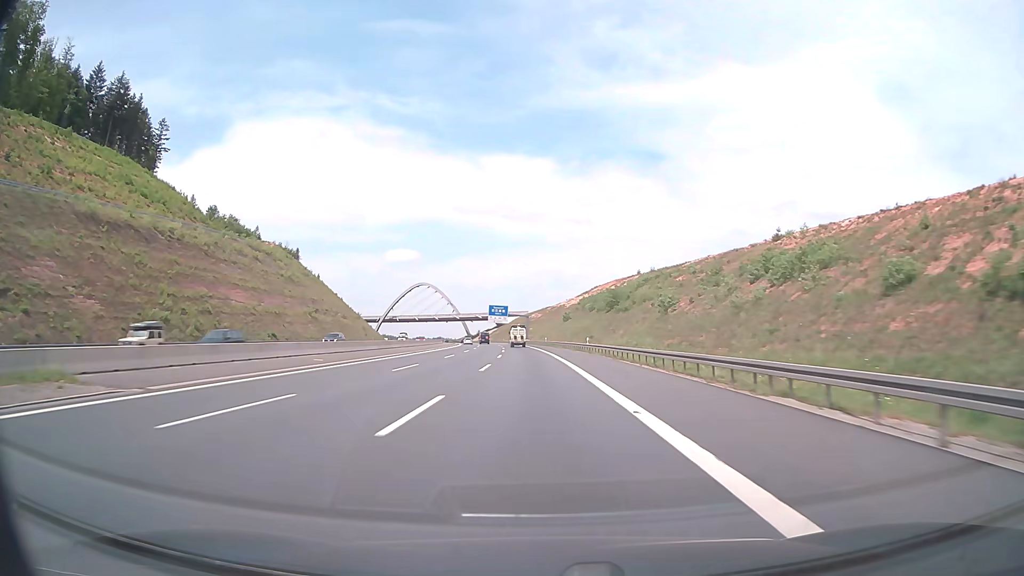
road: motorway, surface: asphalt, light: Day
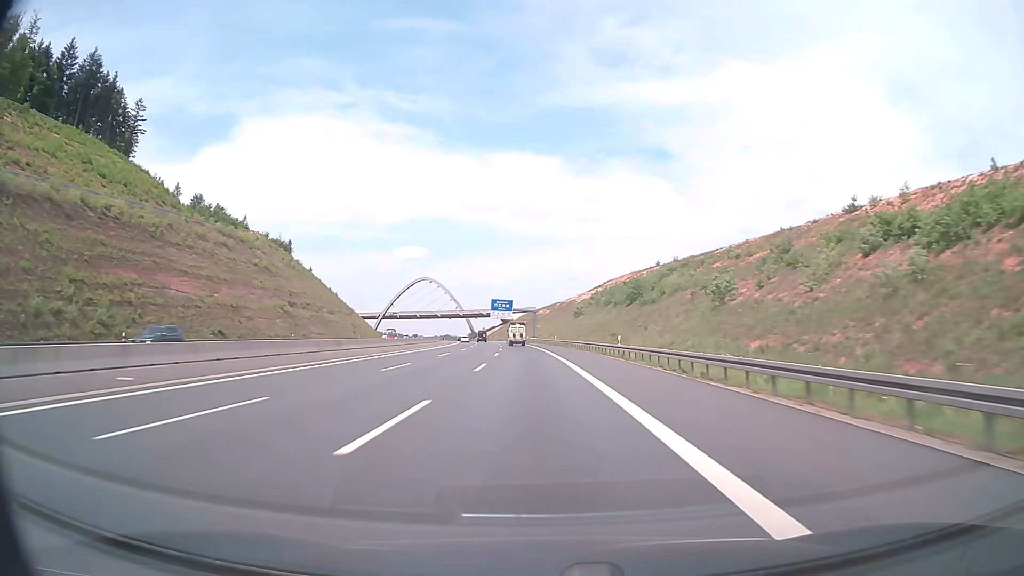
(-0.1, +19.6) m; -1°
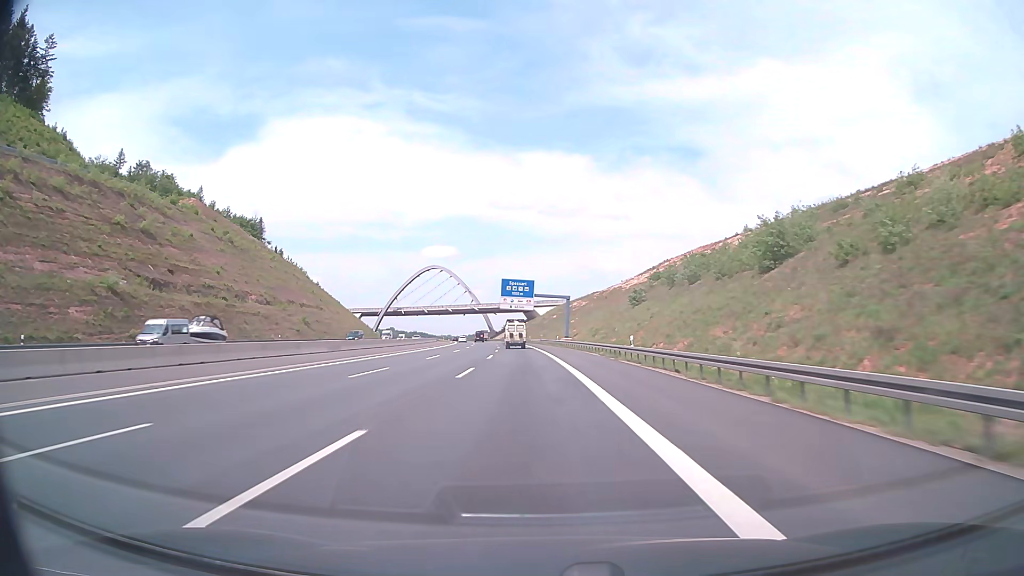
(-1.2, +57.8) m; -3°
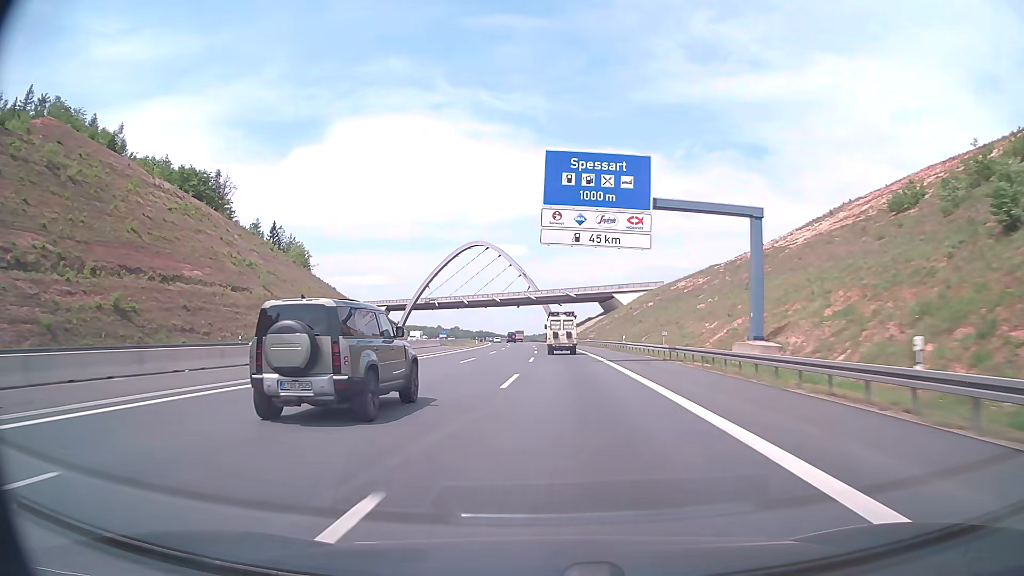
(-3.3, +75.5) m; -6°
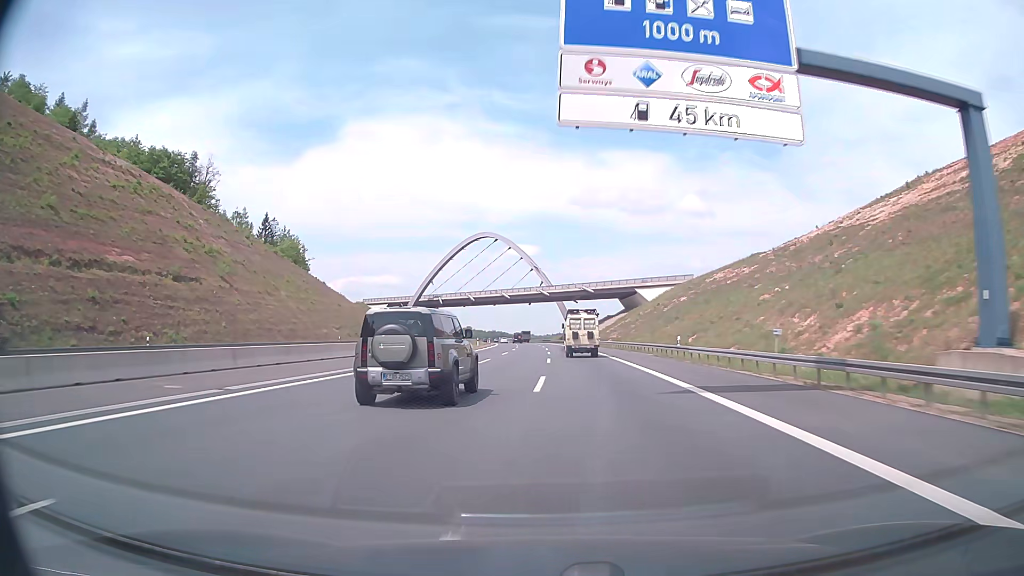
(-0.2, +19.0) m; -1°
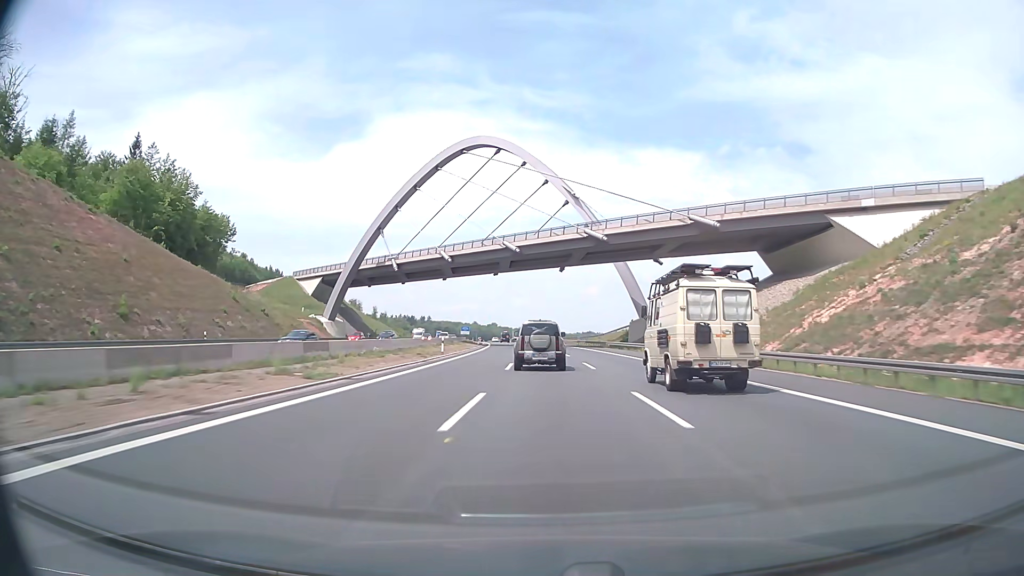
(-2.3, +96.0) m; -3°
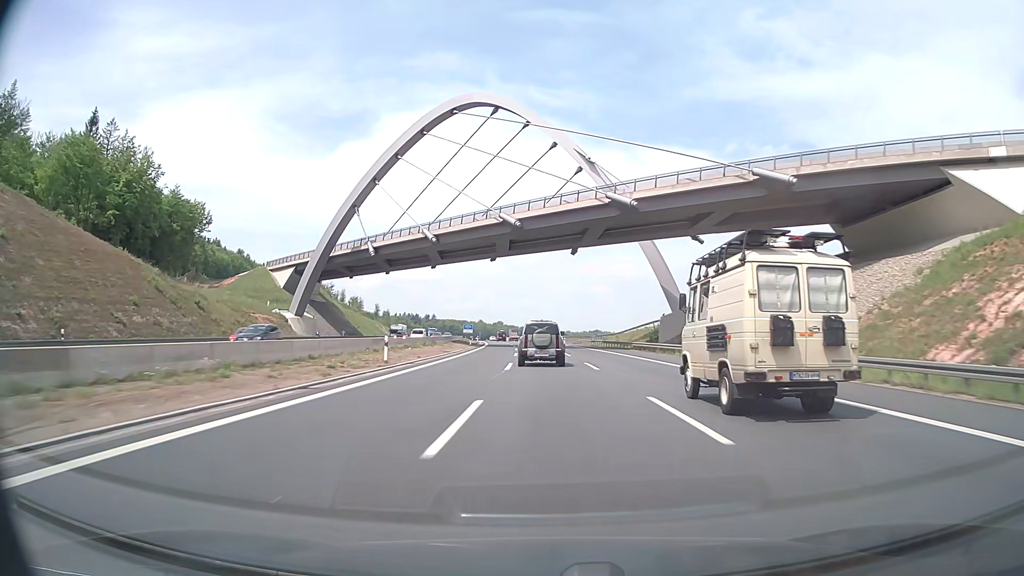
(-0.1, +19.3) m; 0°
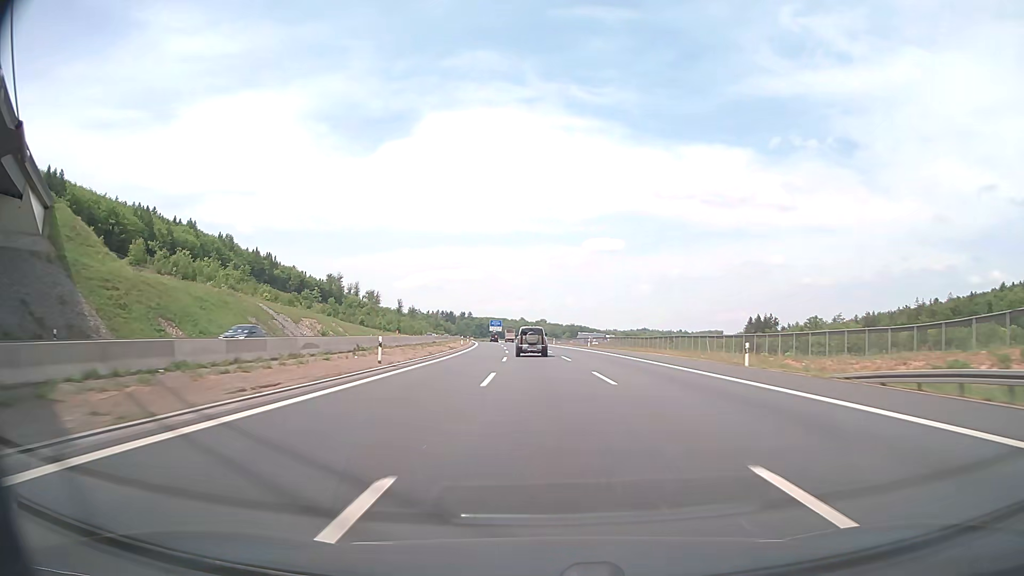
(-3.2, +97.2) m; -4°
(0, +10) (0, +20) (0, +30) (-1, +40) (-1, +50) (-2, +60) (-2, +70) (-3, +80) (-3, +90) (-4, +100) m
